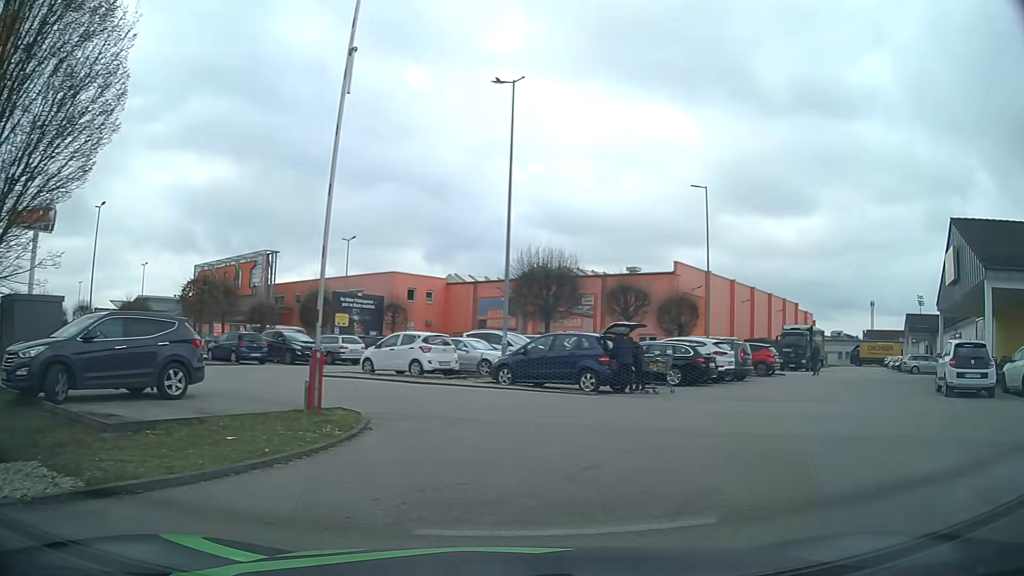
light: Day
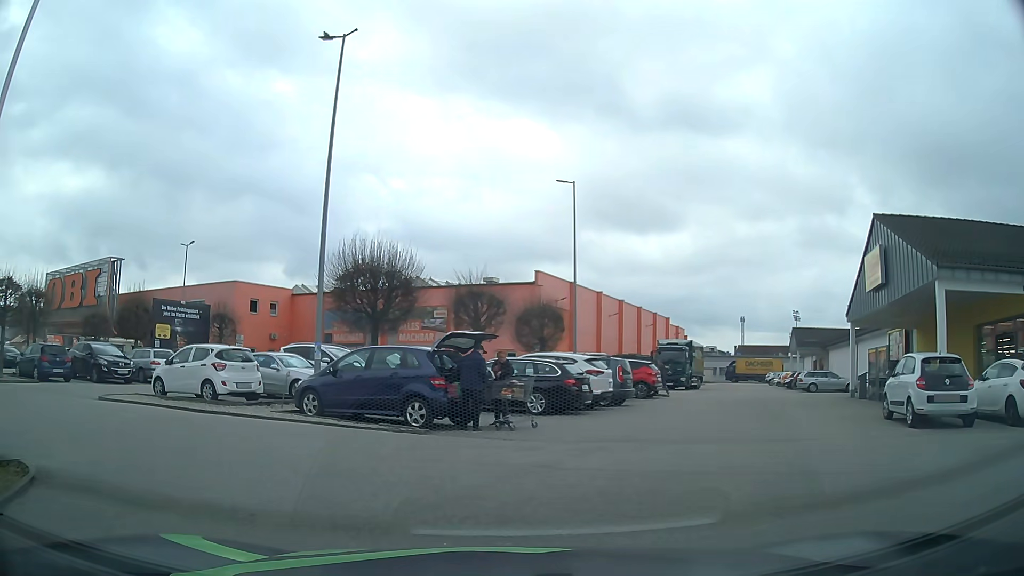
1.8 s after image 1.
(+0.9, +5.0) m; +14°
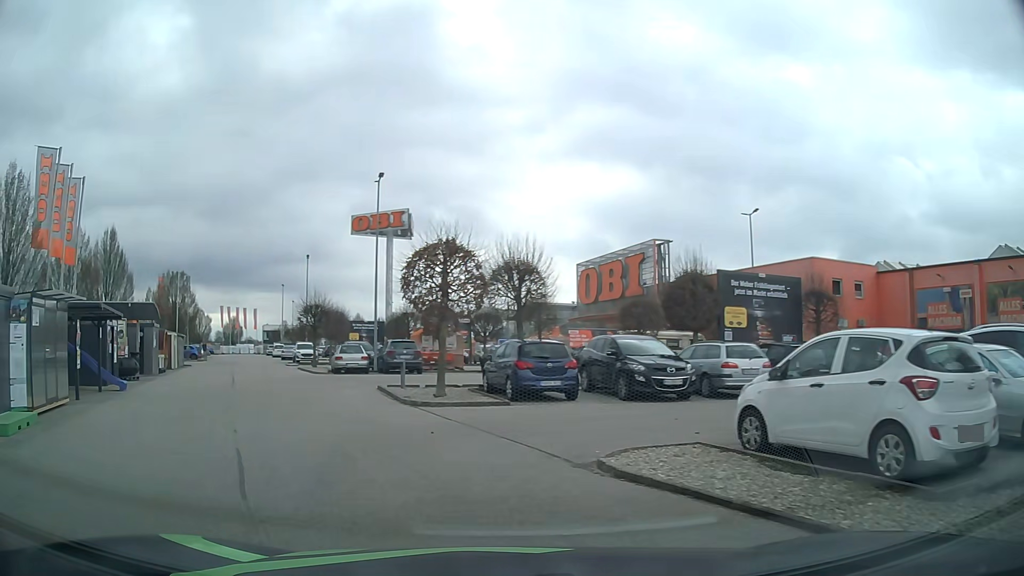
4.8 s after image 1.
(-4.4, +10.2) m; -48°
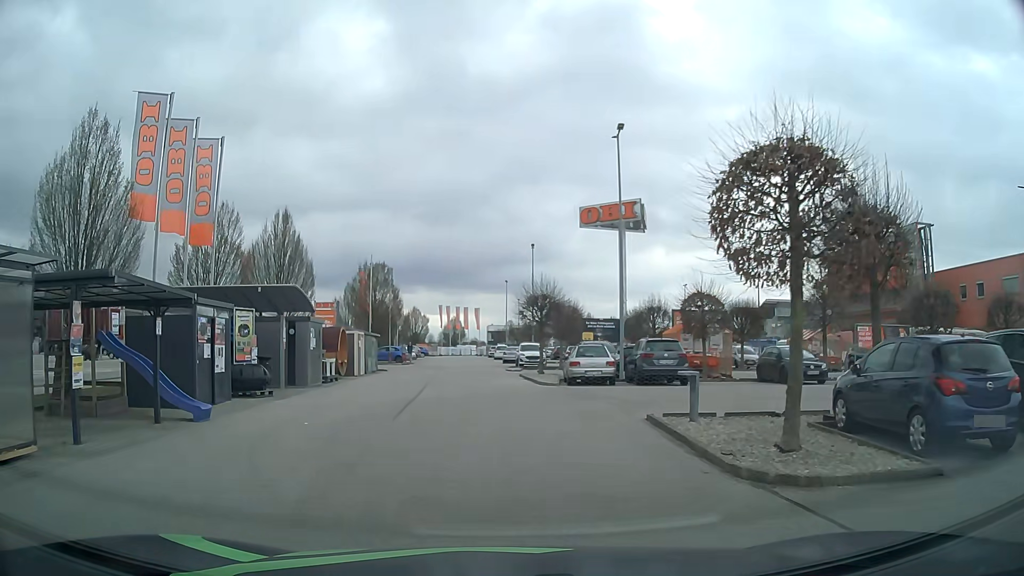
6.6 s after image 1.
(-1.7, +8.4) m; -20°
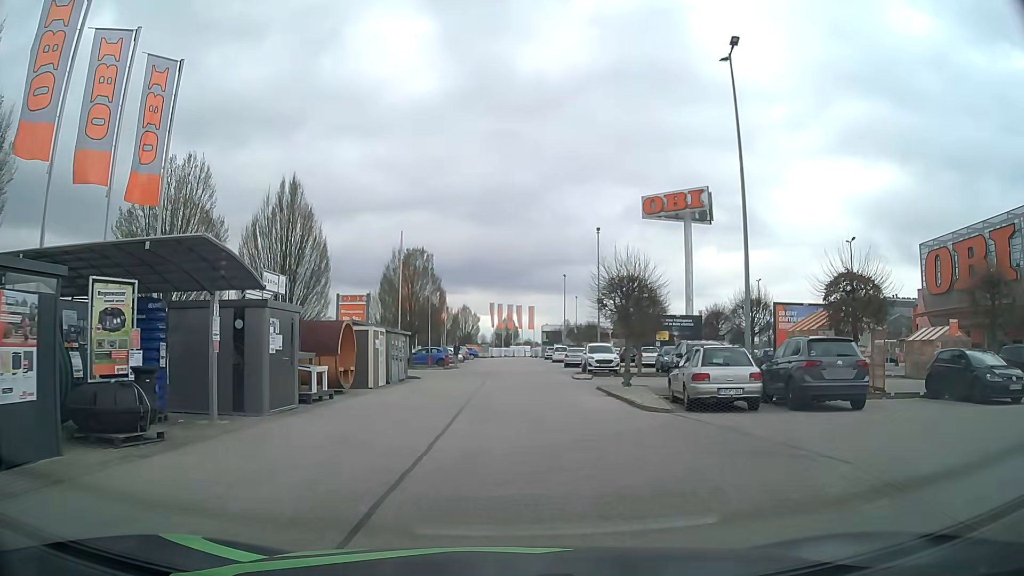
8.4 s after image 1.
(-0.6, +8.9) m; -6°
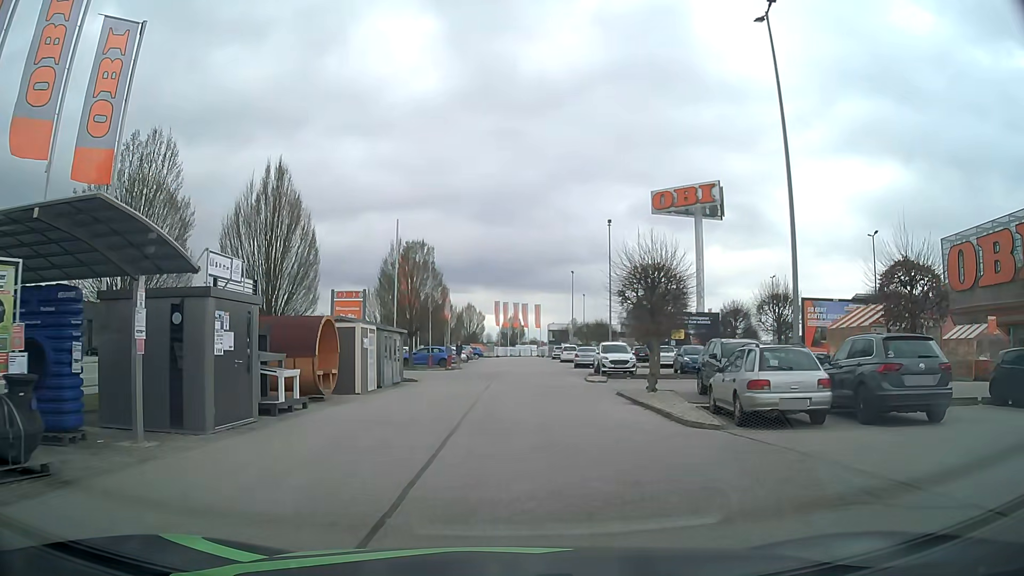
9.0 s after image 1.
(0.0, +3.0) m; 0°
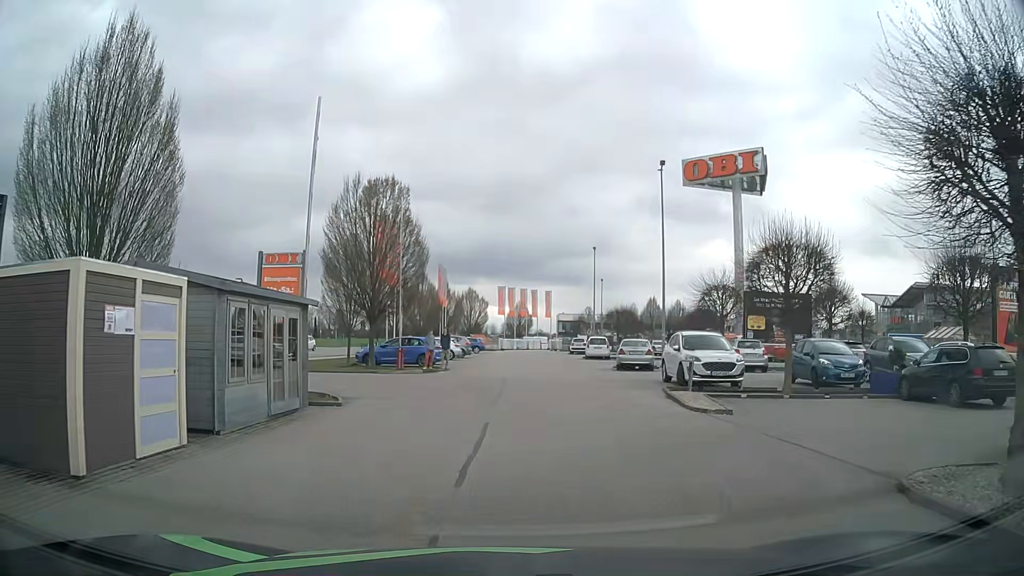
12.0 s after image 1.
(-0.3, +14.7) m; -1°
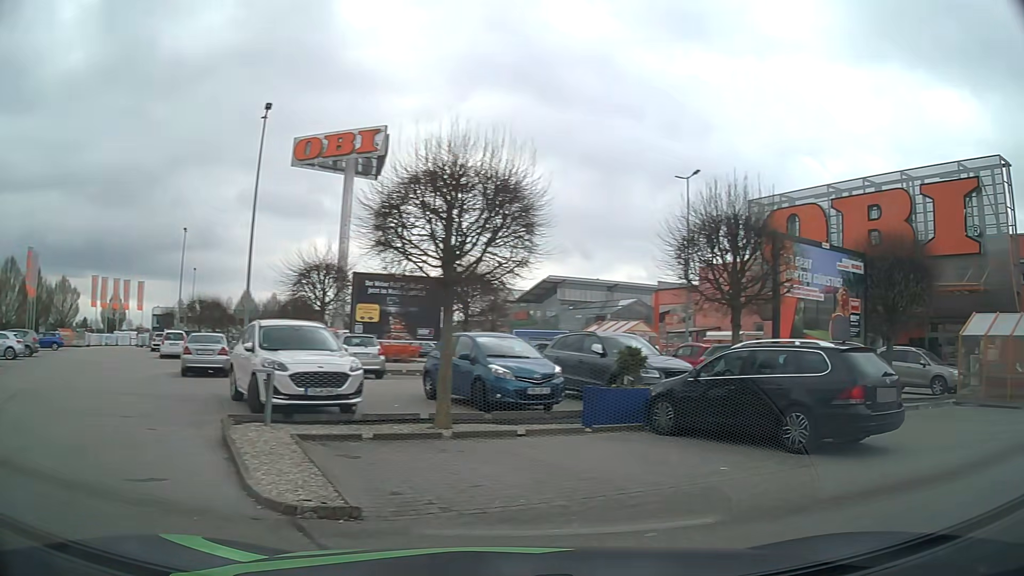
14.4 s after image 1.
(+1.2, +8.0) m; +32°
